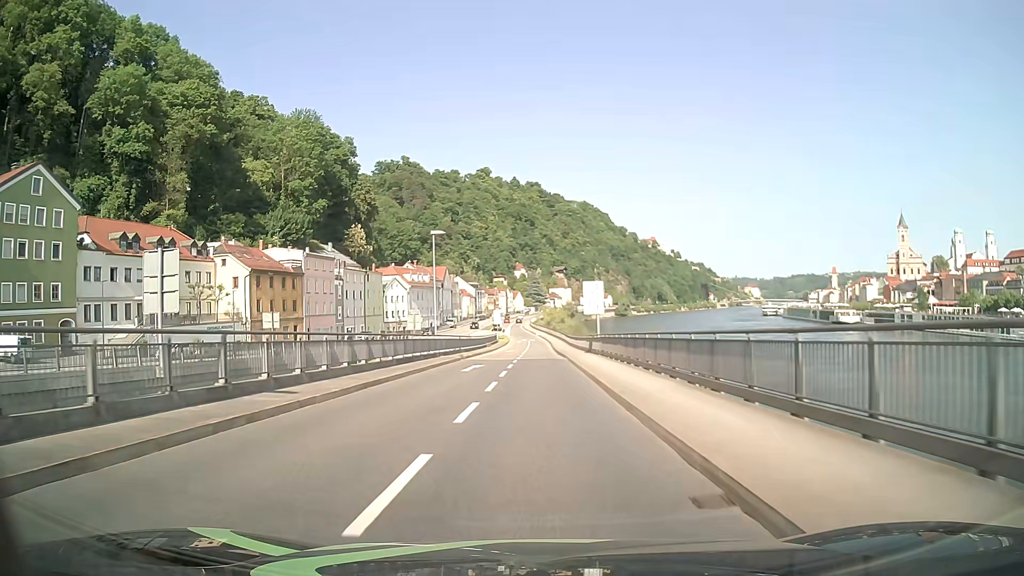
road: primary_link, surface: asphalt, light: Day
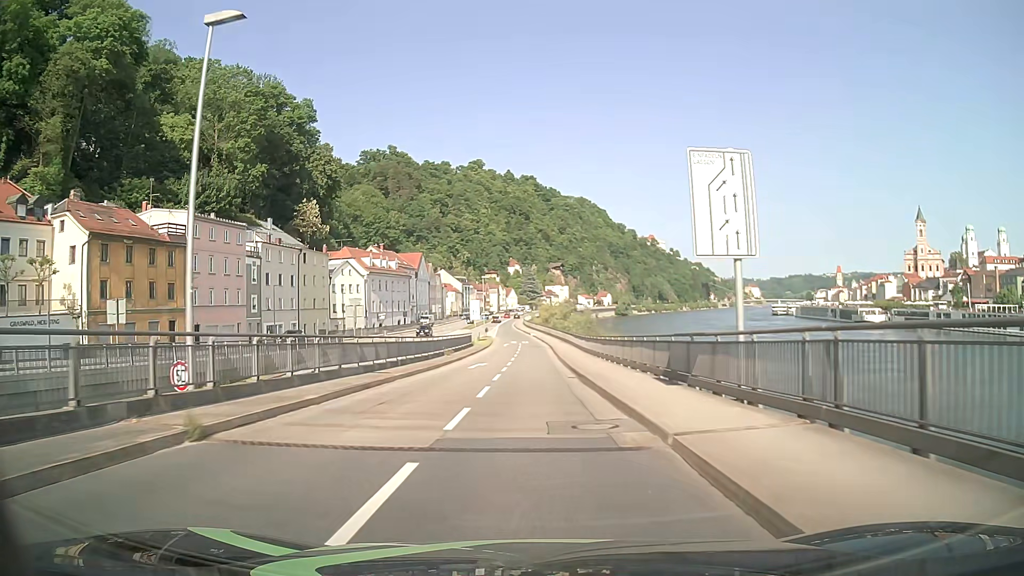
(+0.1, +30.6) m; 0°
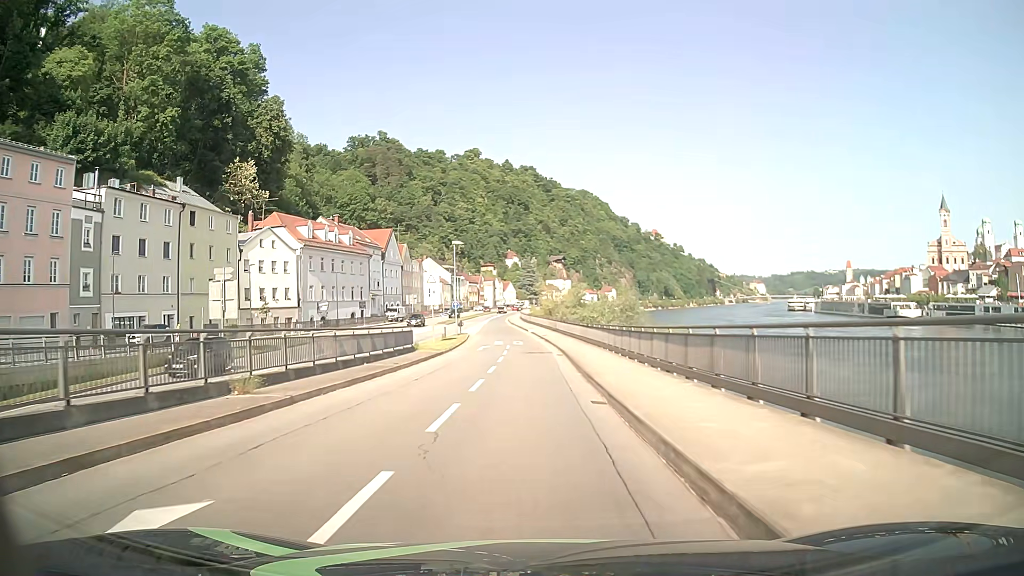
(0.0, +30.3) m; 0°
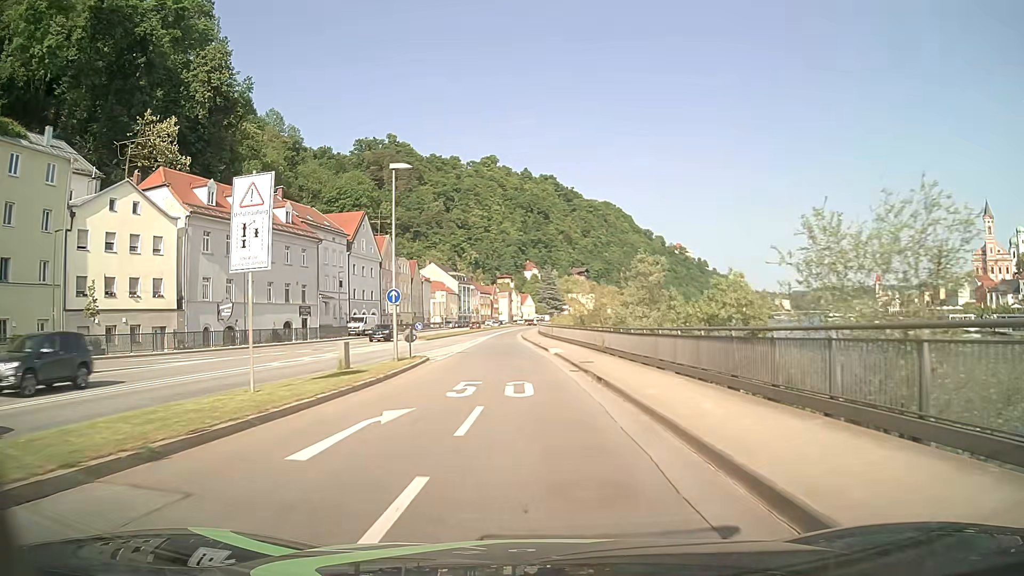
(-0.3, +30.3) m; -2°
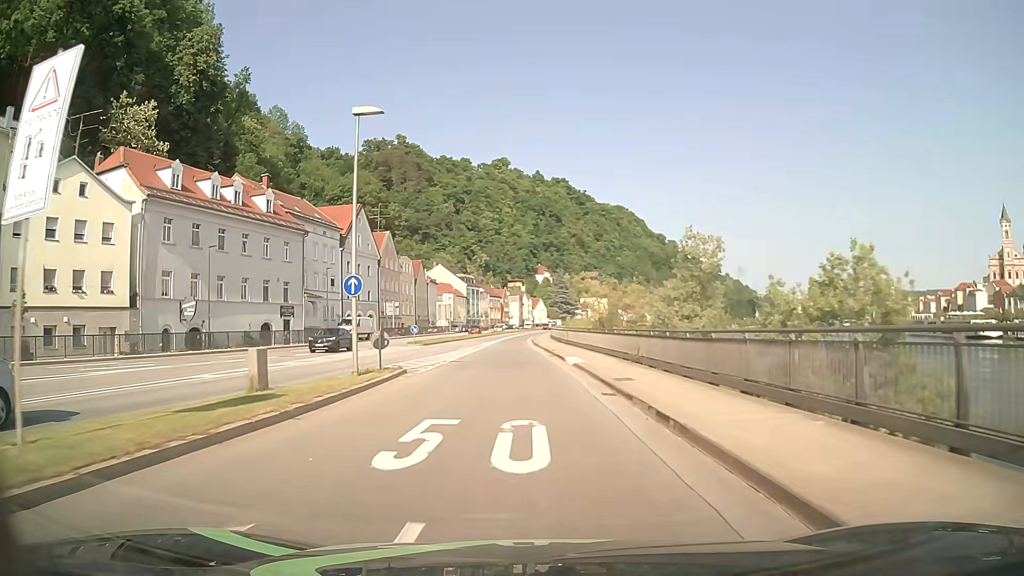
(-0.1, +7.5) m; -1°
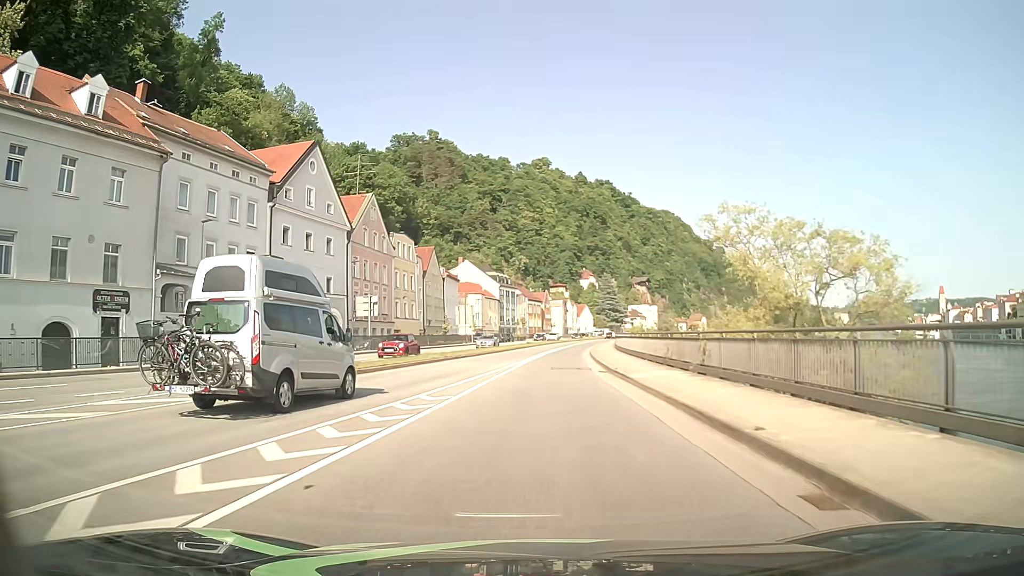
(-1.1, +30.1) m; -3°
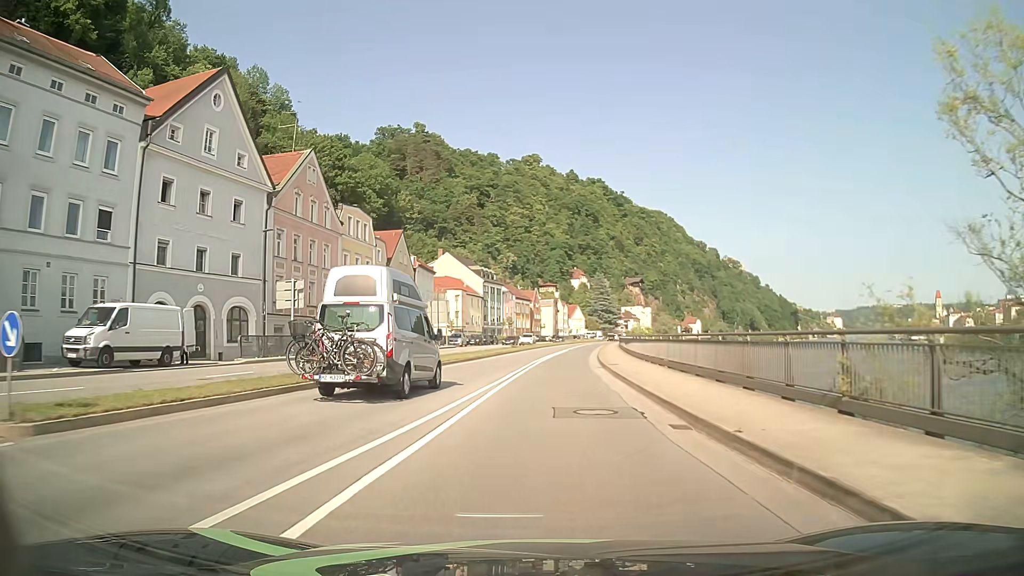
(0.0, +15.0) m; +1°
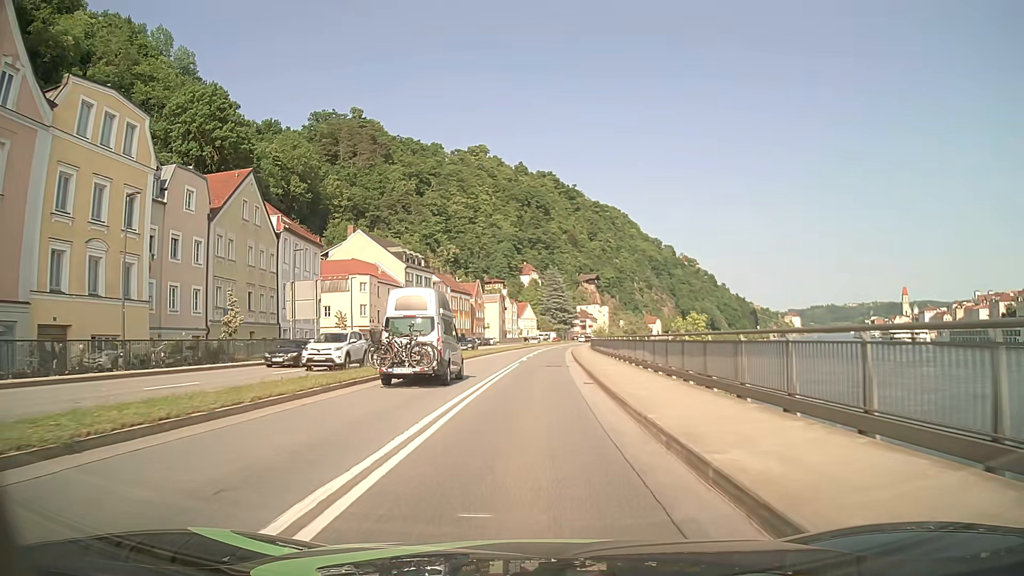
(+1.2, +30.1) m; +4°
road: primary
(0, +10) (0, +20) (+1, +30) (+1, +40) (+1, +50) (+1, +60) (+2, +70) (+3, +80) (+3, +90) (+4, +100) m
